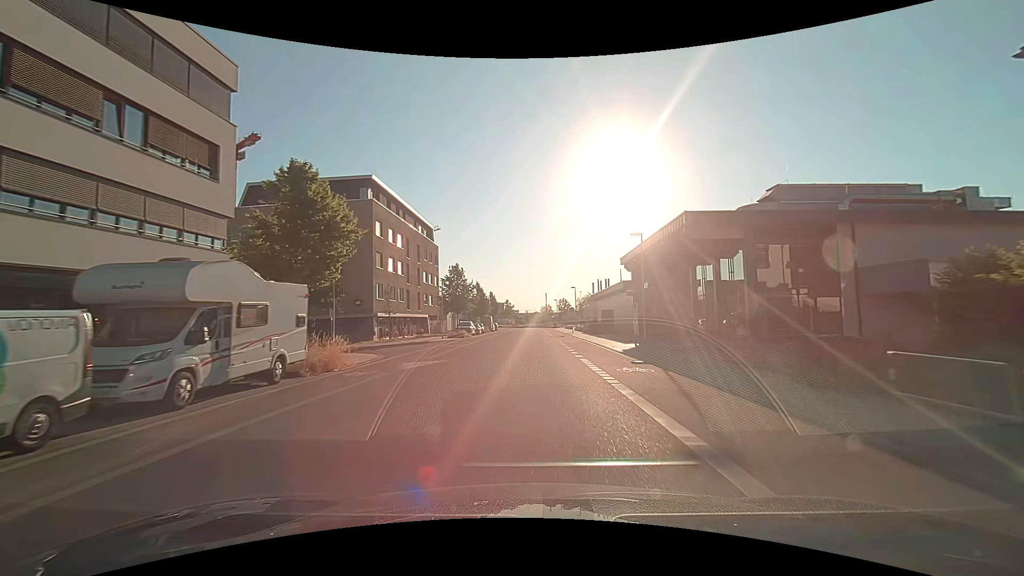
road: residential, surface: asphalt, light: Day
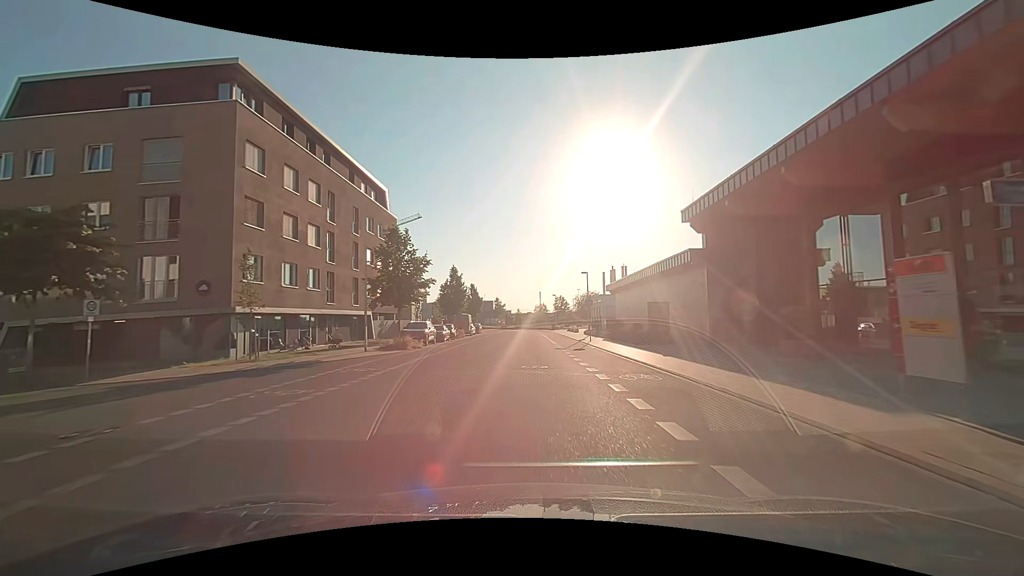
(+0.2, +21.8) m; +1°
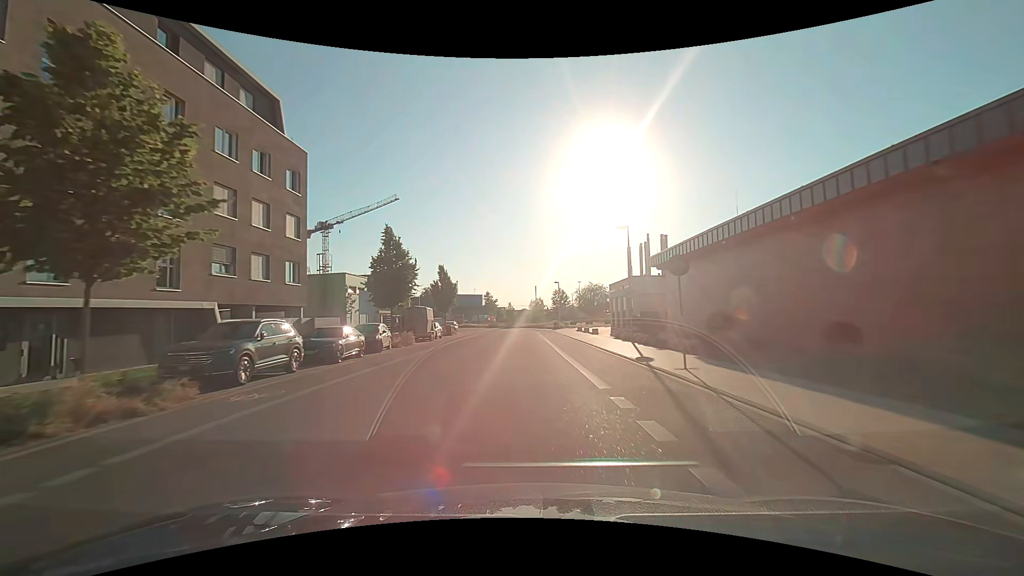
(+0.1, +22.3) m; 0°
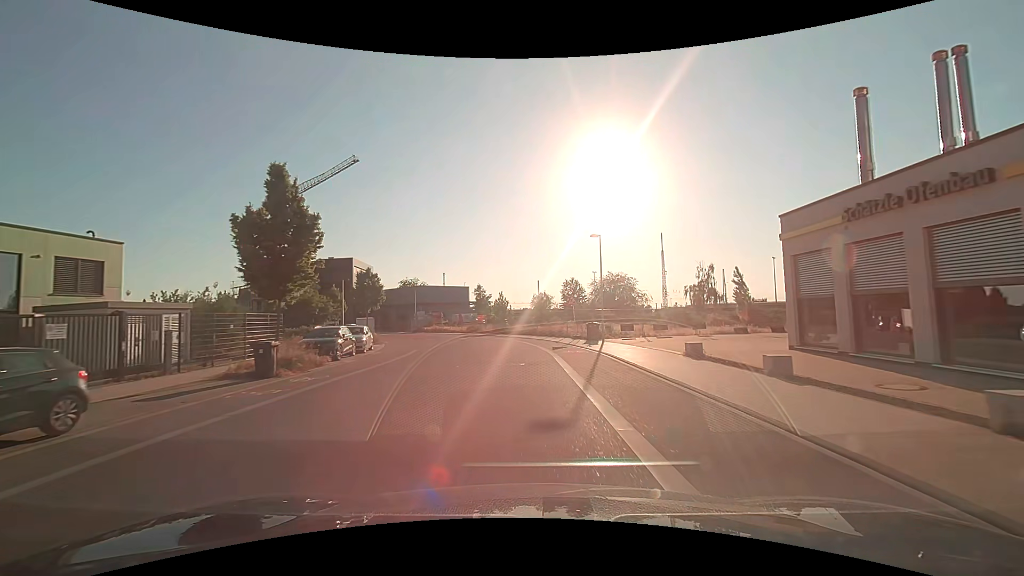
(0.0, +36.1) m; 0°
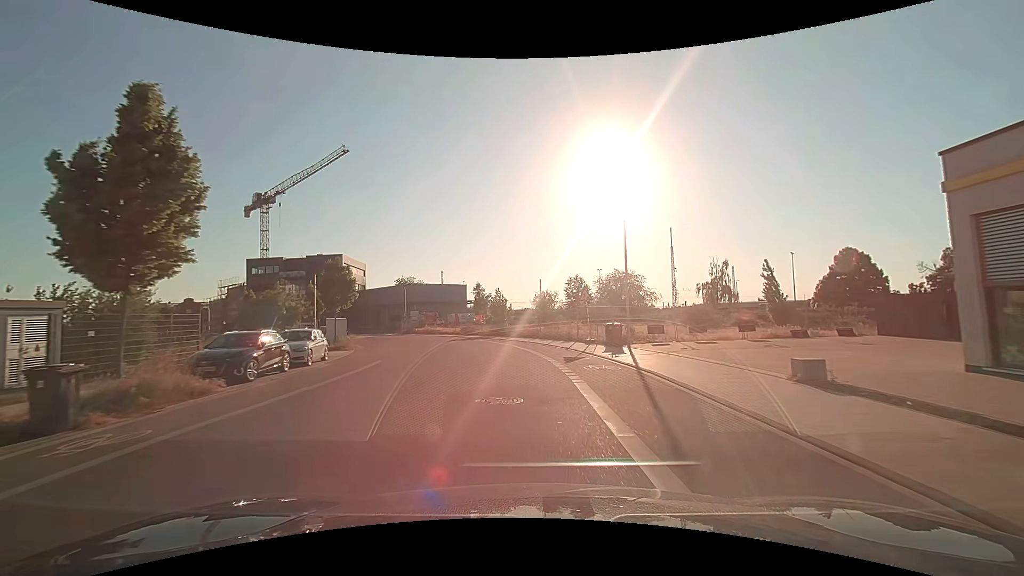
(0.0, +6.8) m; 0°
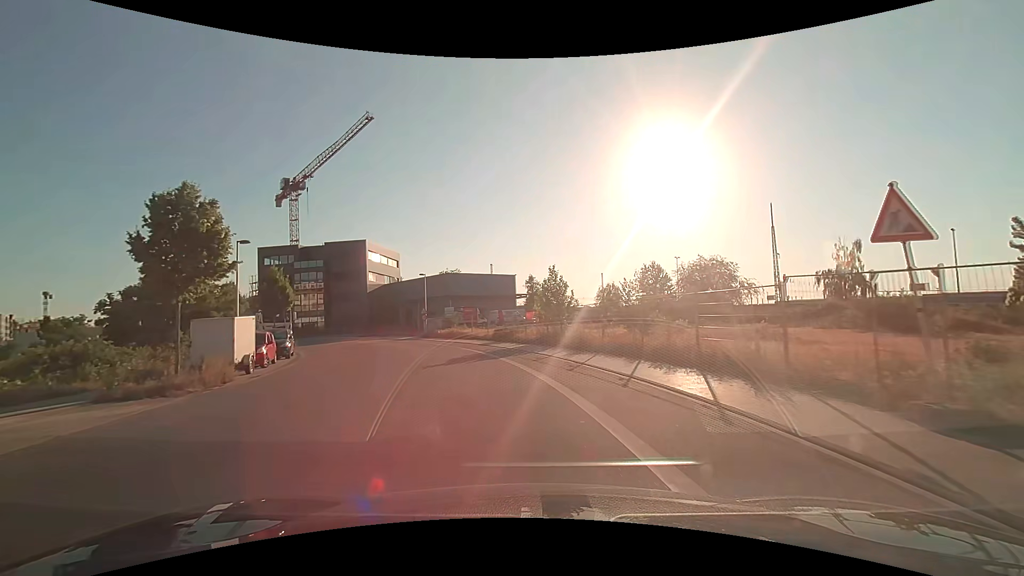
(-1.0, +19.3) m; -7°
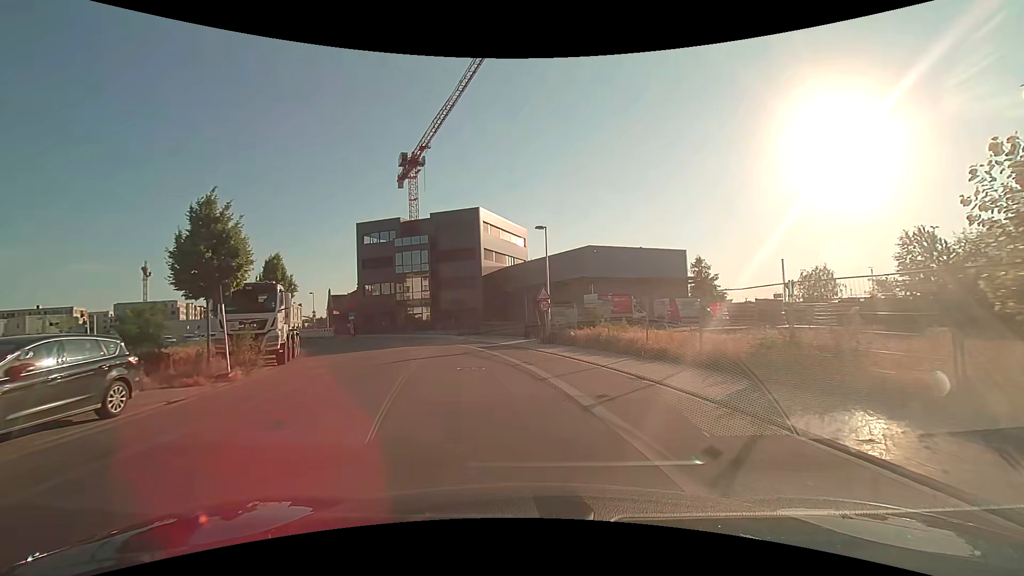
(-3.3, +22.3) m; -16°
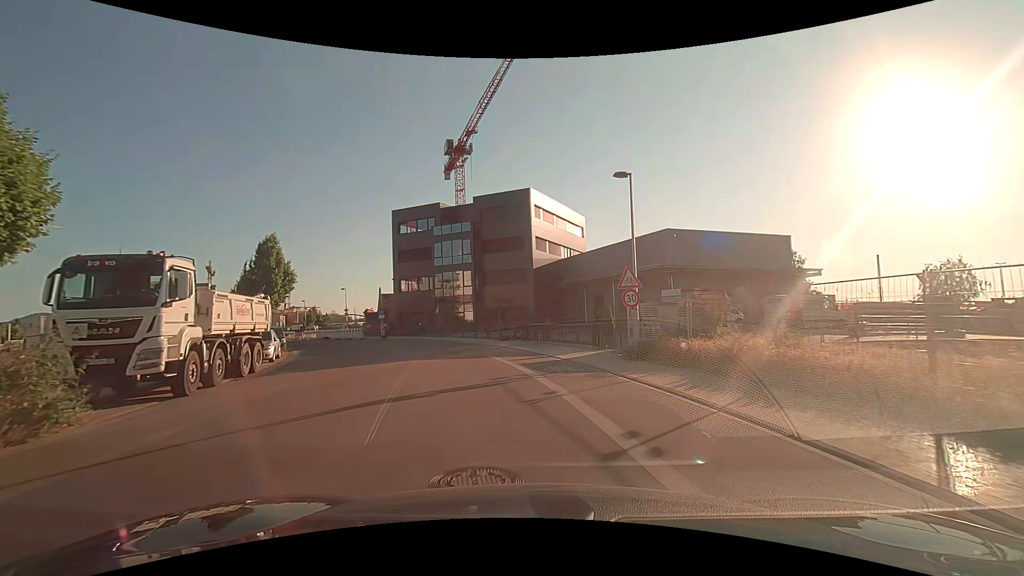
(-0.5, +9.5) m; -6°
(-1, +10) (-2, +20) (-5, +29) (-10, +38) (-15, +47) (-22, +54) (-30, +61) (-37, +67) (-41, +76) (-39, +86) m
